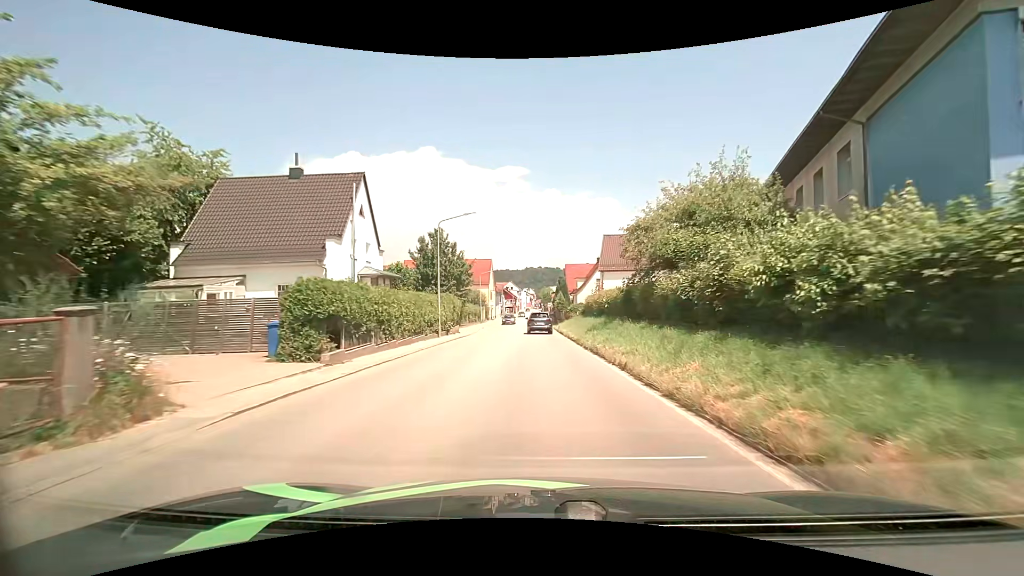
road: tertiary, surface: asphalt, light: Day
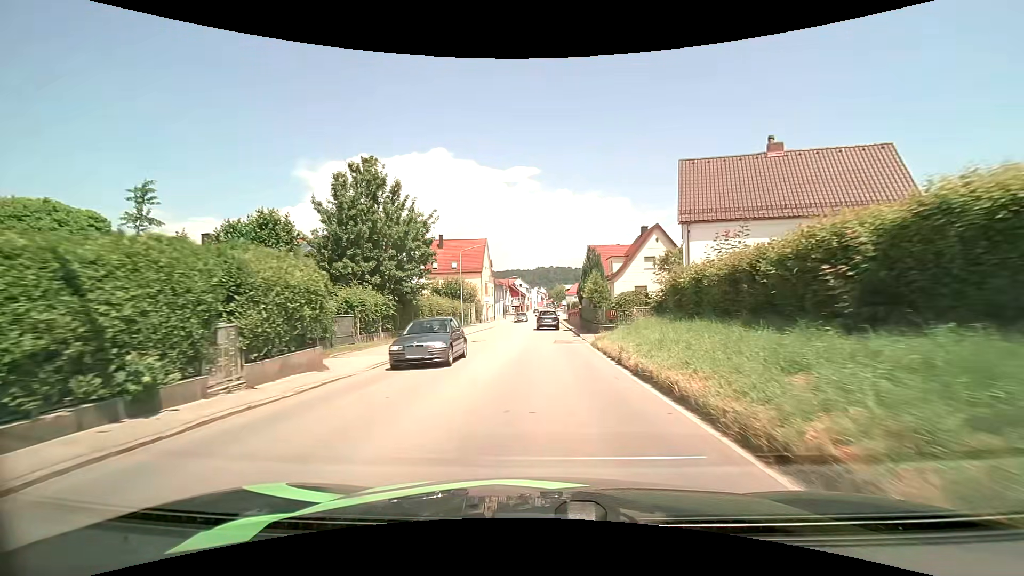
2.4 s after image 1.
(-0.1, +27.0) m; -1°
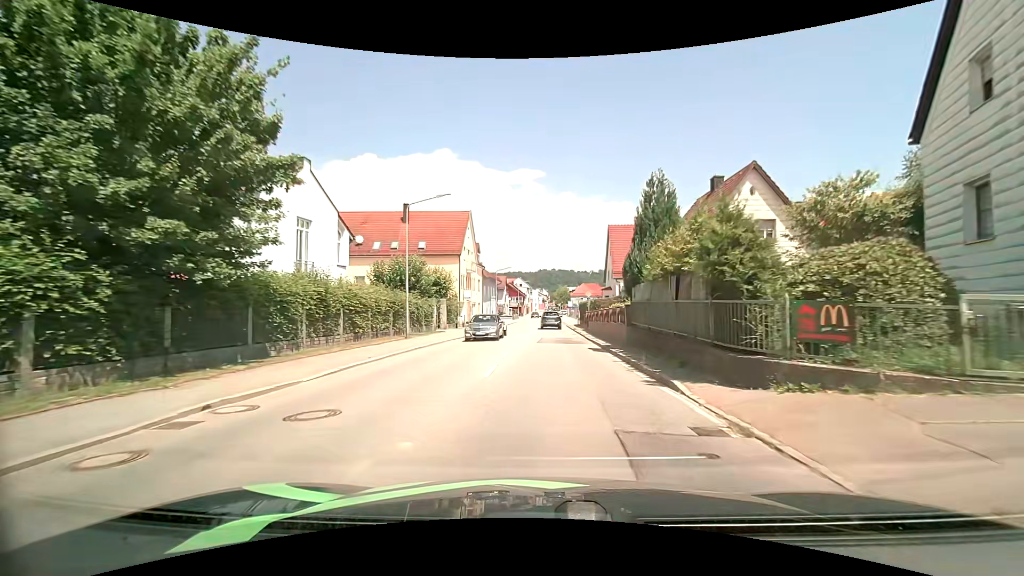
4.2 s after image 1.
(0.0, +19.9) m; 0°
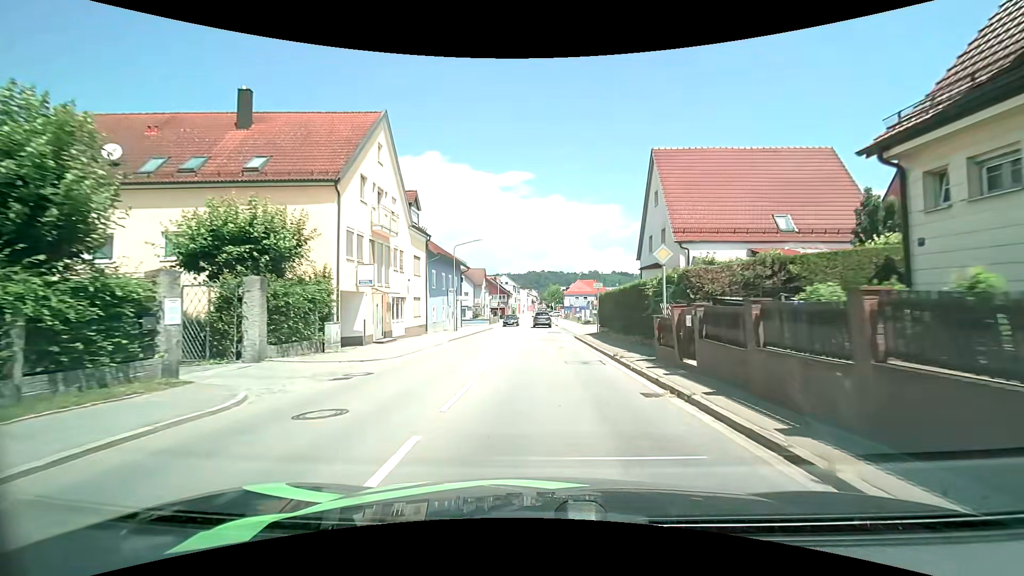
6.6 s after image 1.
(+0.2, +26.2) m; +1°
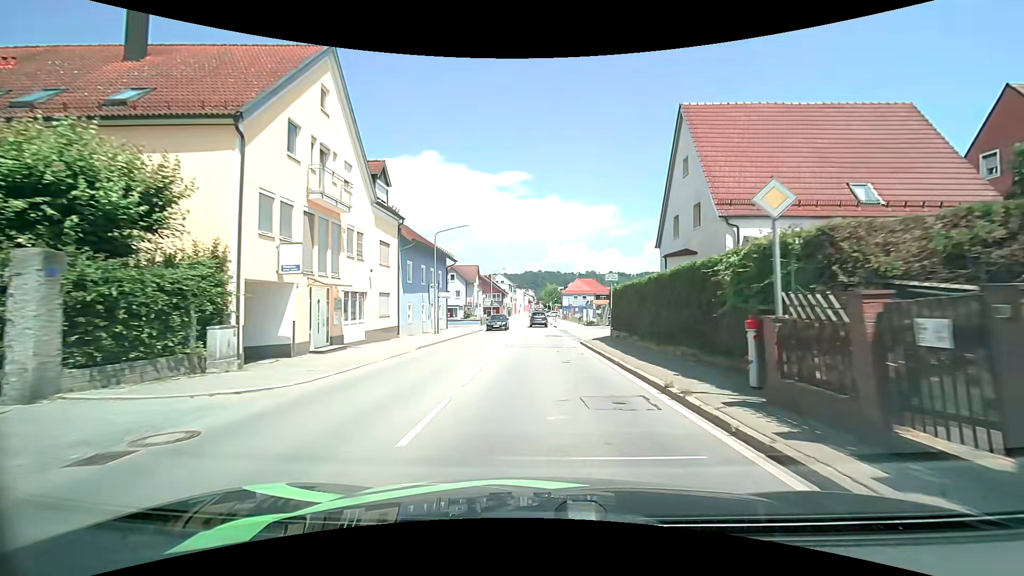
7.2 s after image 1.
(0.0, +6.5) m; 0°
